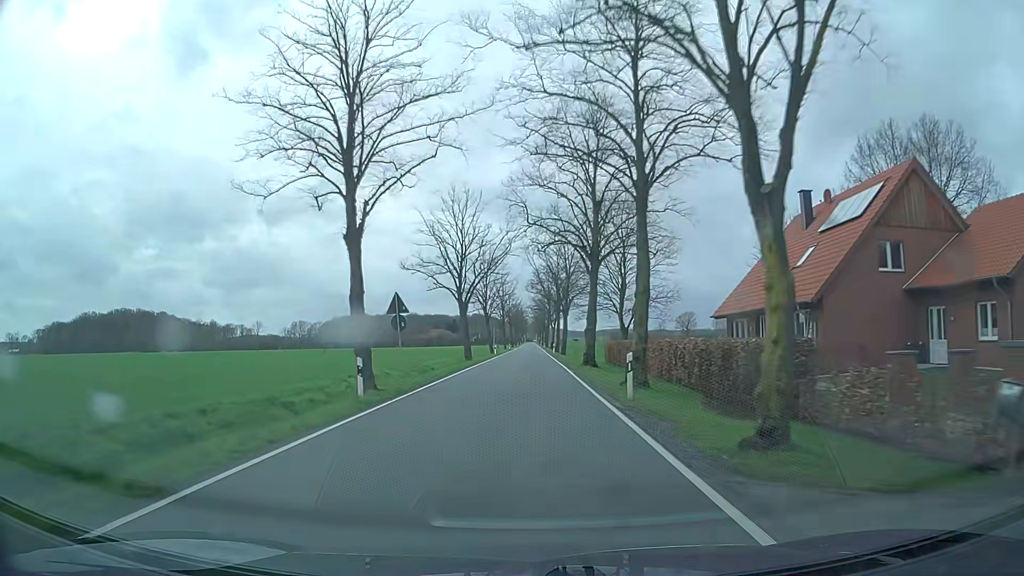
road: tertiary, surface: asphalt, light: Day
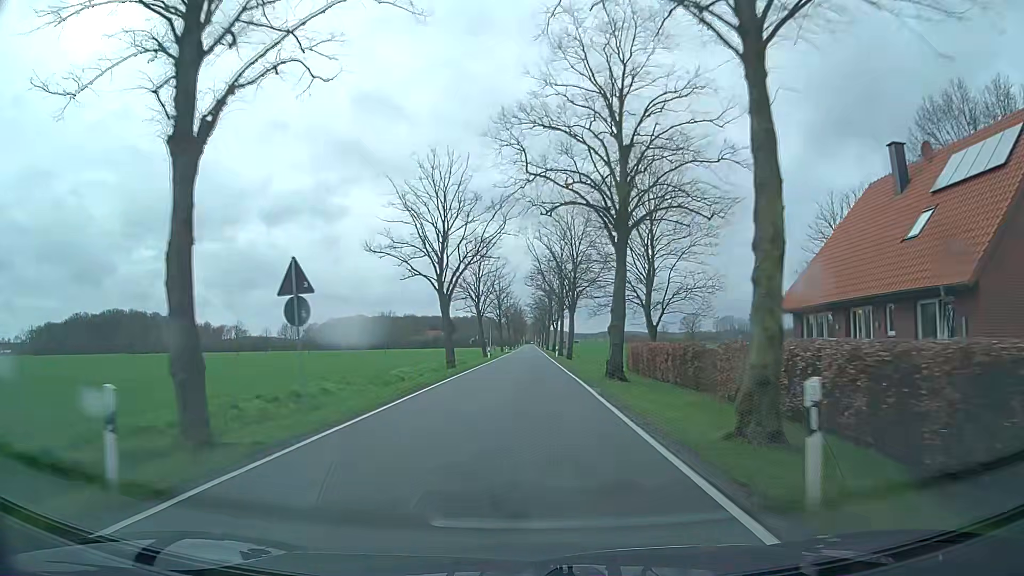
(0.0, +10.5) m; 0°
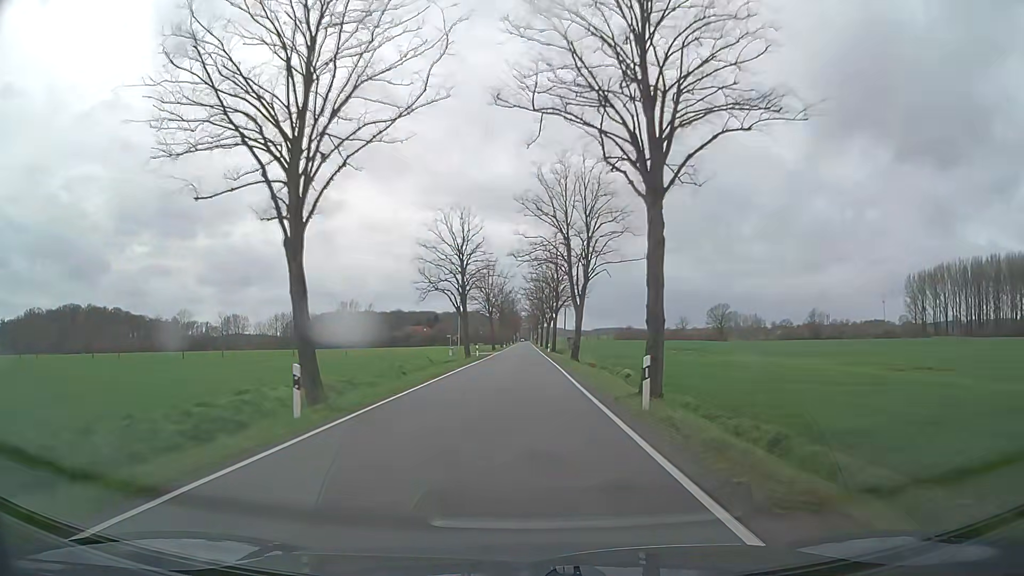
(+0.5, +52.9) m; 0°
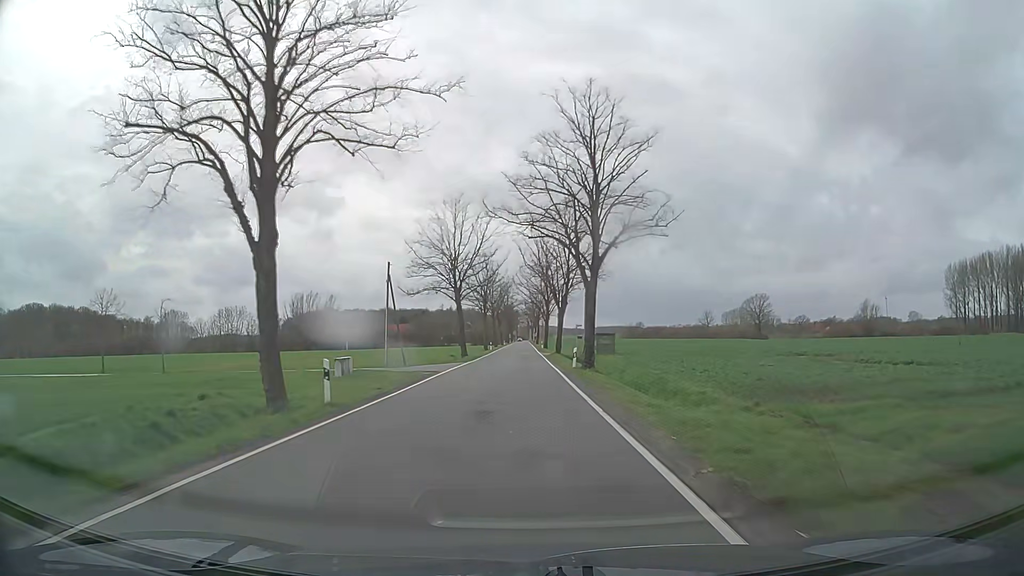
(+0.2, +42.6) m; 0°
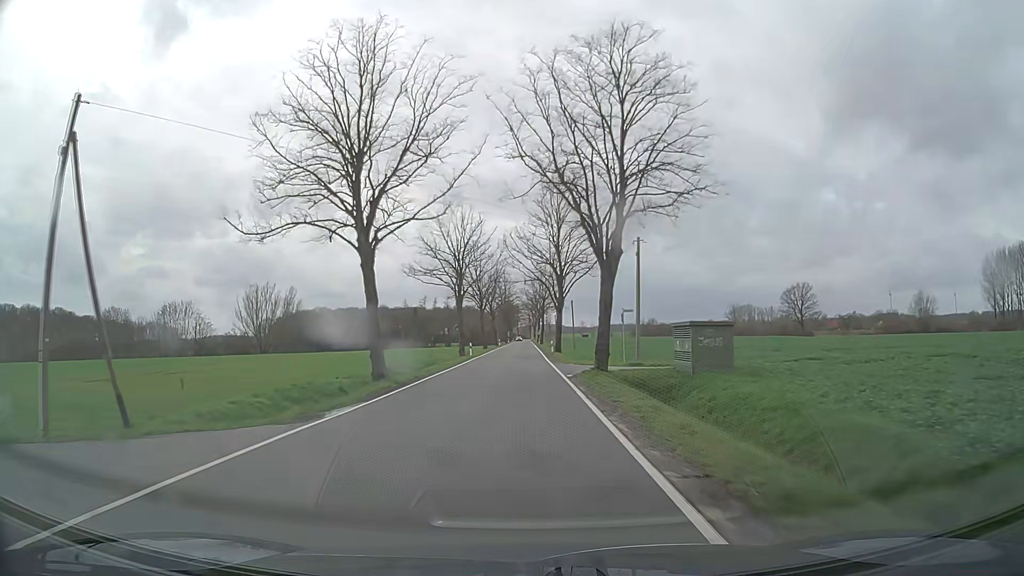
(0.0, +32.0) m; 0°
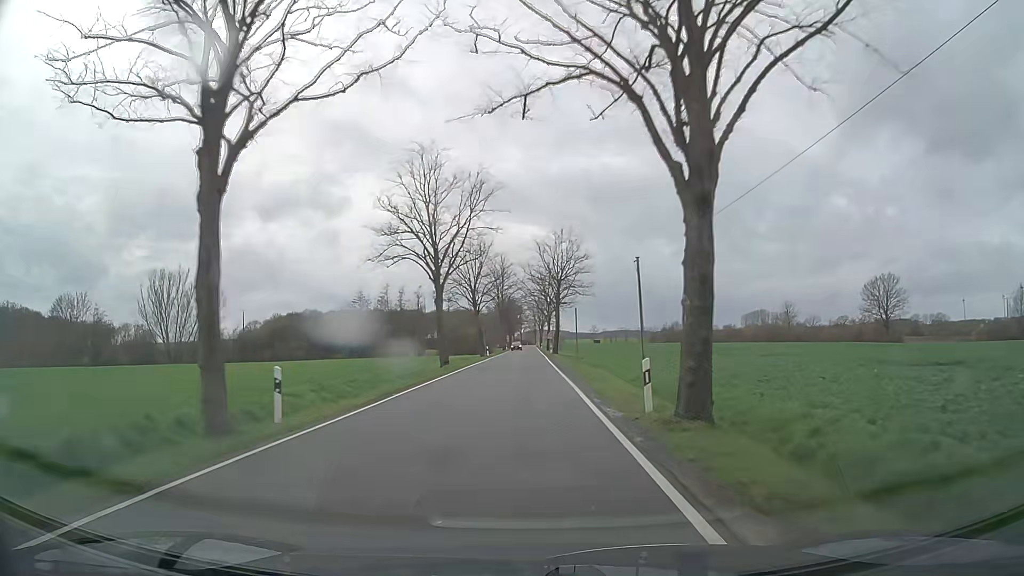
(-0.3, +42.9) m; -1°
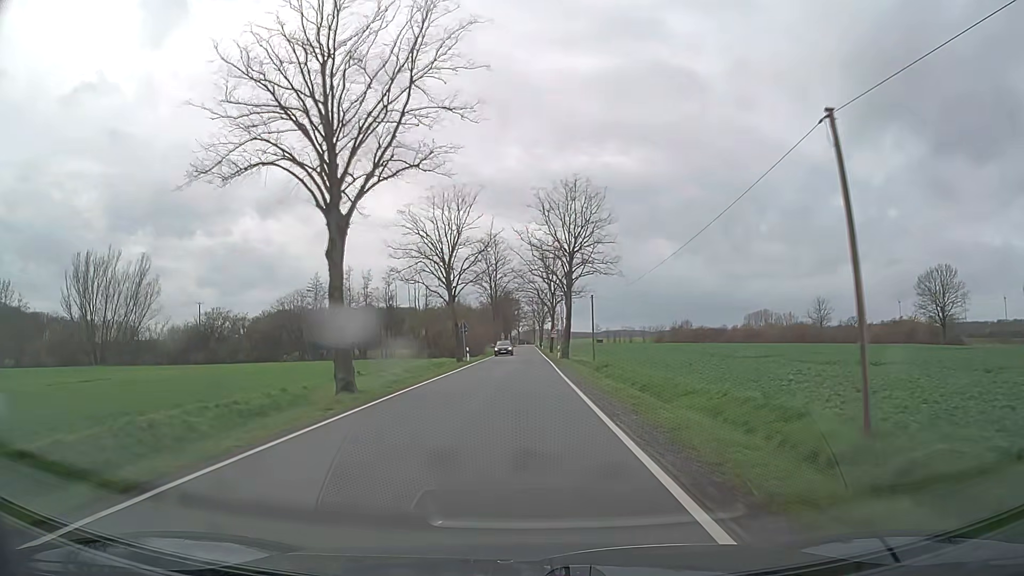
(0.0, +21.5) m; 0°
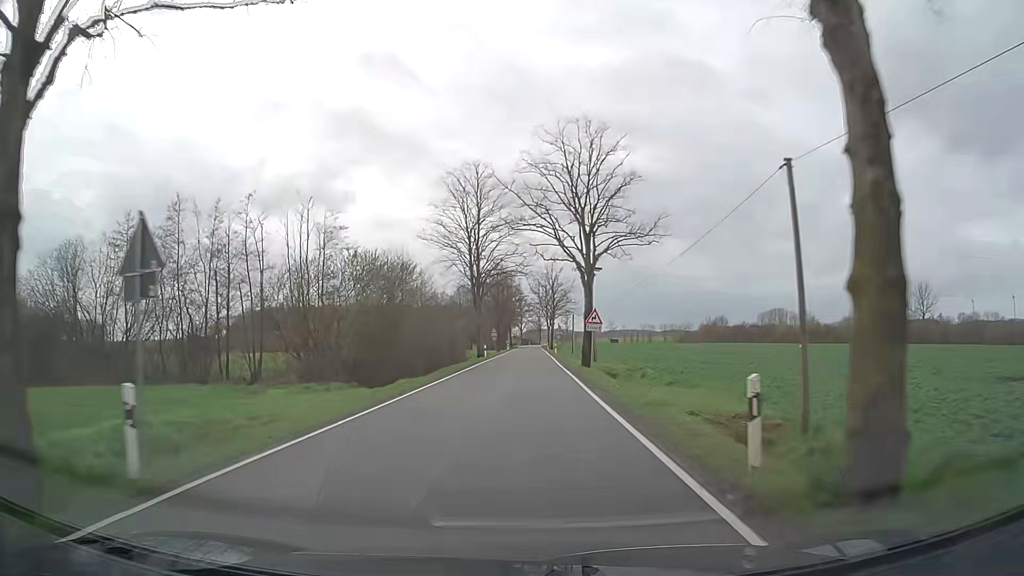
(-0.1, +43.1) m; -1°
(0, +10) (0, +20) (0, +30) (0, +40) (0, +50) (0, +60) (0, +70) (+1, +80) (+1, +90) (+1, +100) m
